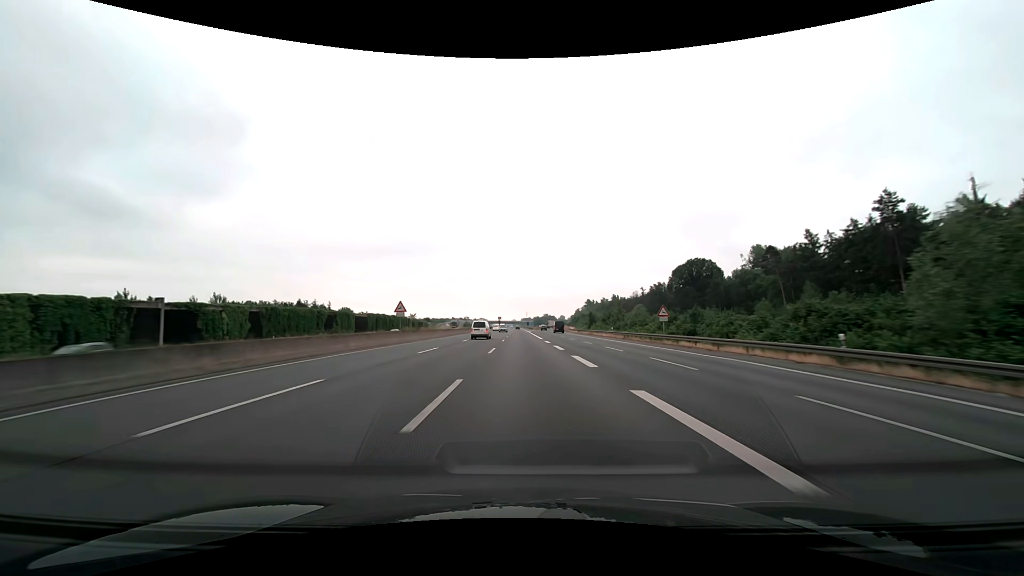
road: motorway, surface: asphalt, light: Day
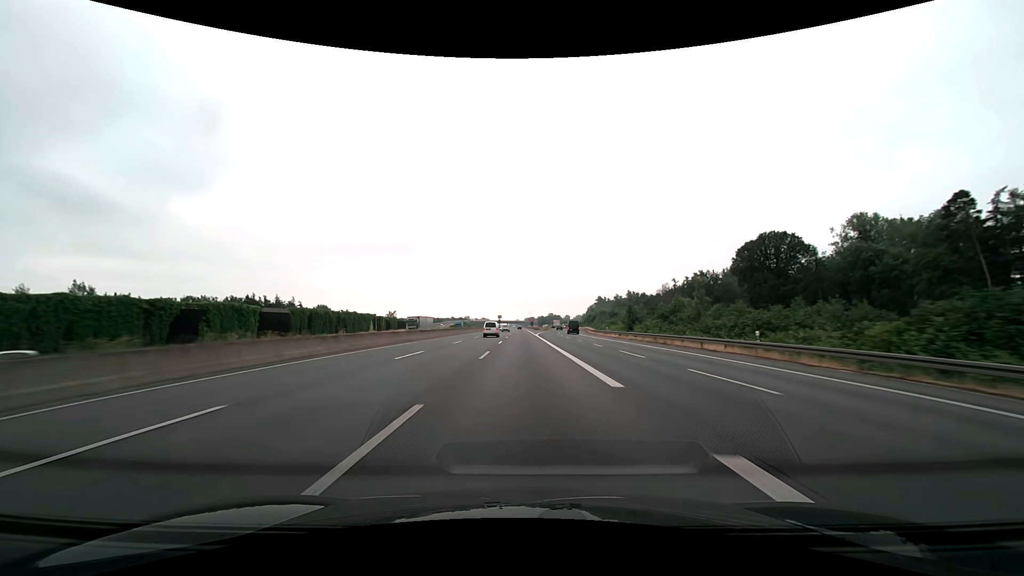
(-0.1, +41.3) m; 0°
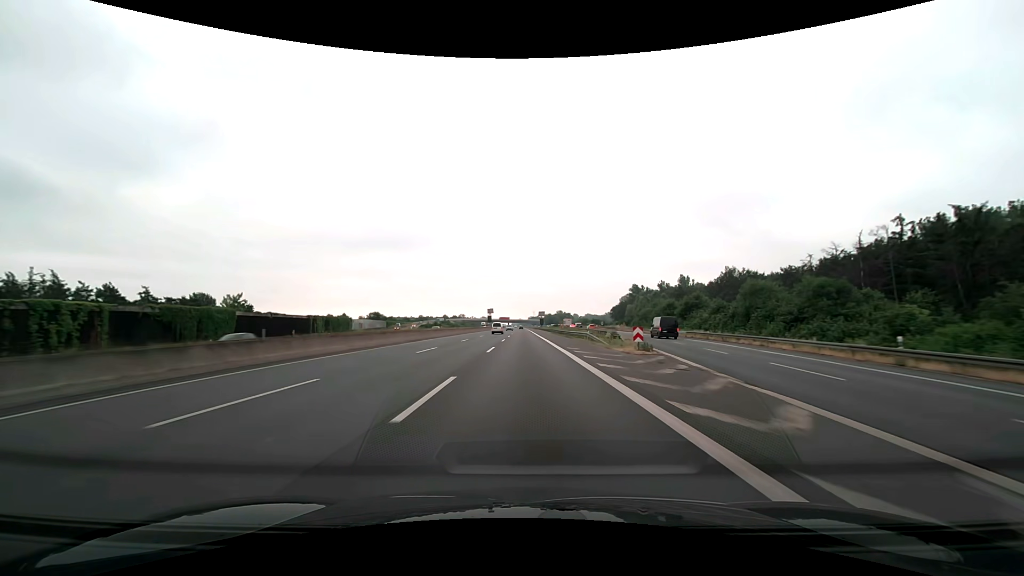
(-0.6, +103.3) m; 0°
(0, +10) (0, +20) (0, +30) (0, +40) (0, +50) (0, +60) (0, +70) (0, +80) (0, +90) (0, +100) m
